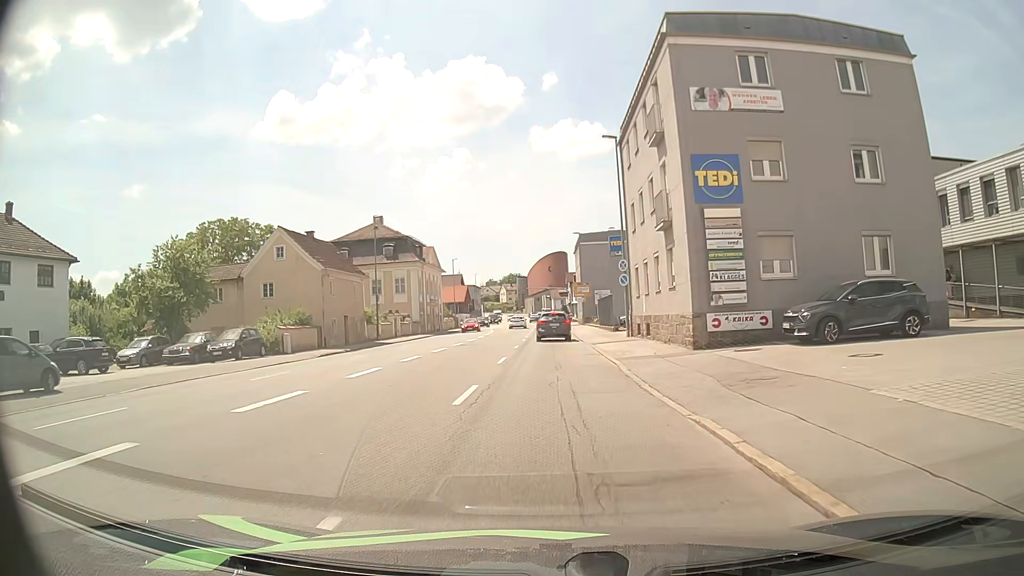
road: tertiary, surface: asphalt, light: Day
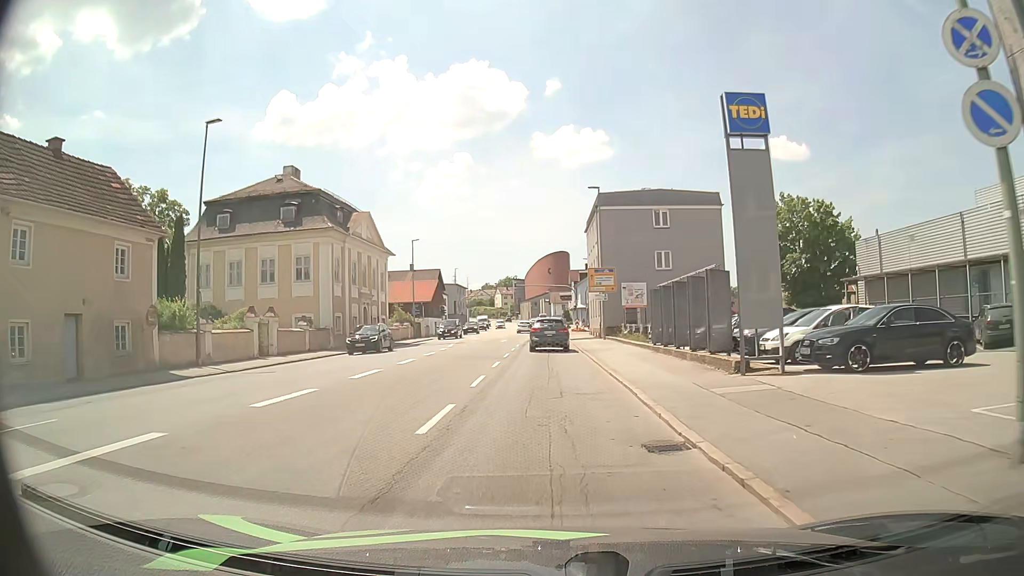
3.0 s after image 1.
(+0.2, +28.8) m; 0°
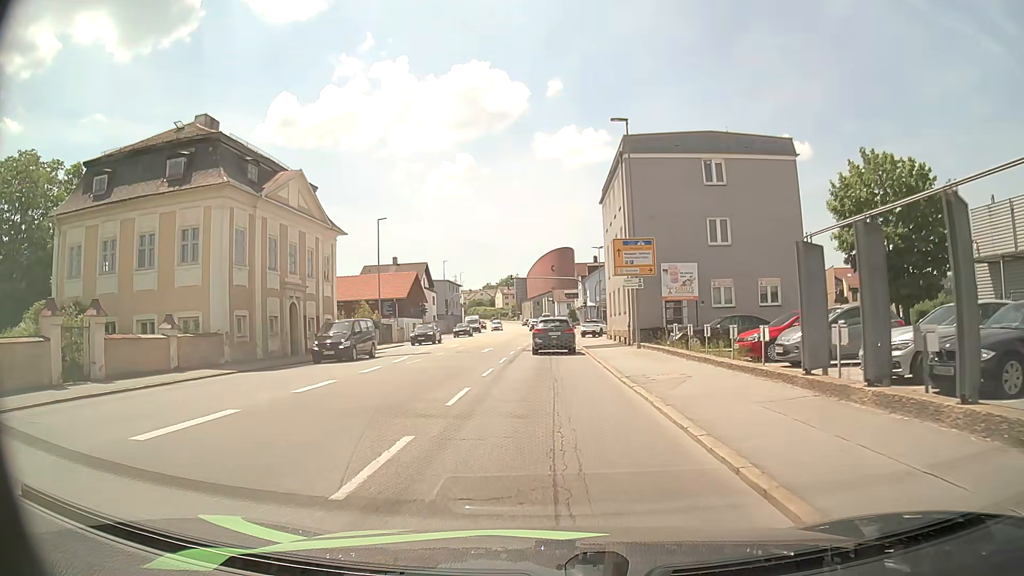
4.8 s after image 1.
(0.0, +15.4) m; 0°
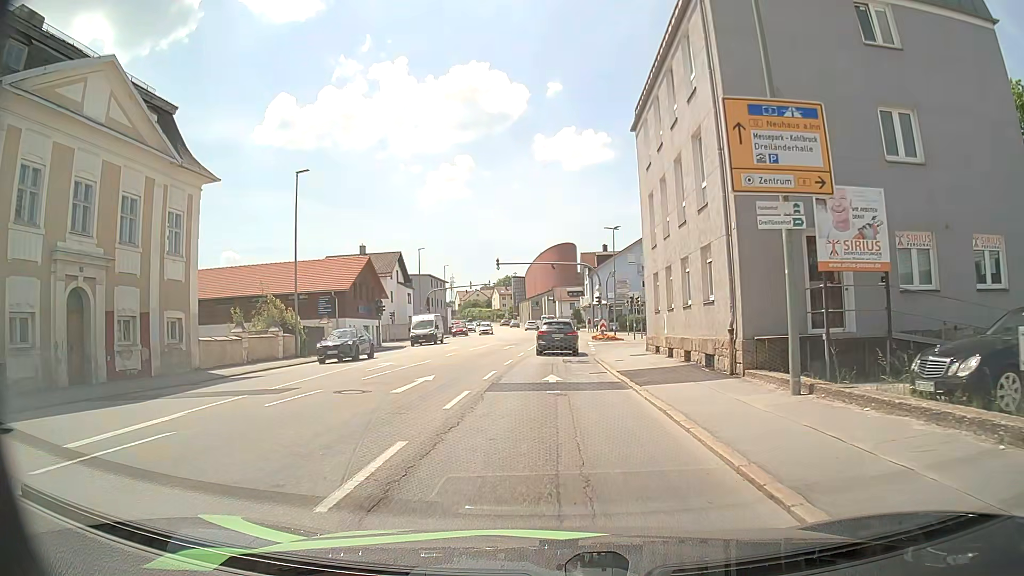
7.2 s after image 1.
(-0.3, +18.5) m; -1°
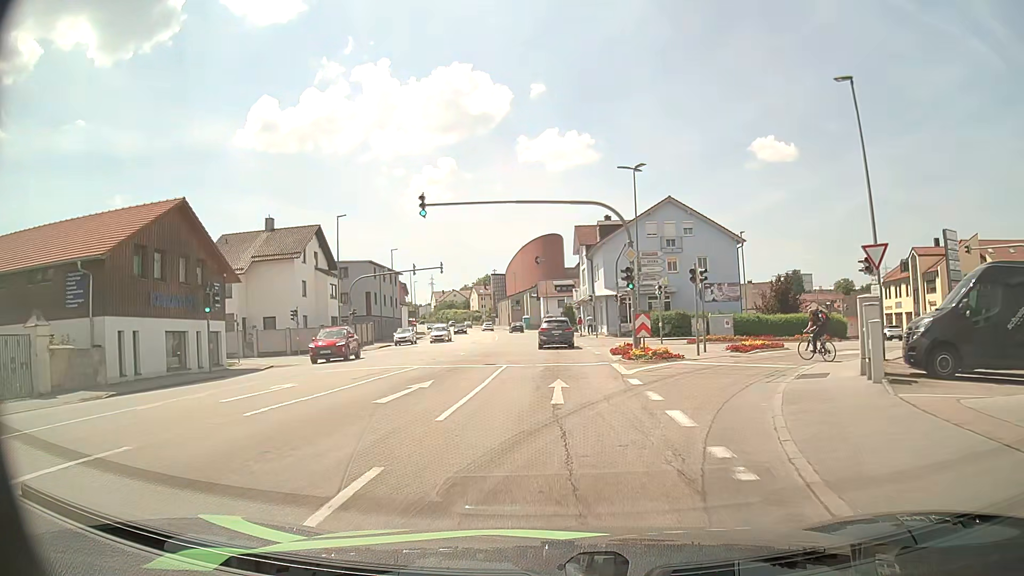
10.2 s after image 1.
(+0.1, +26.0) m; +1°
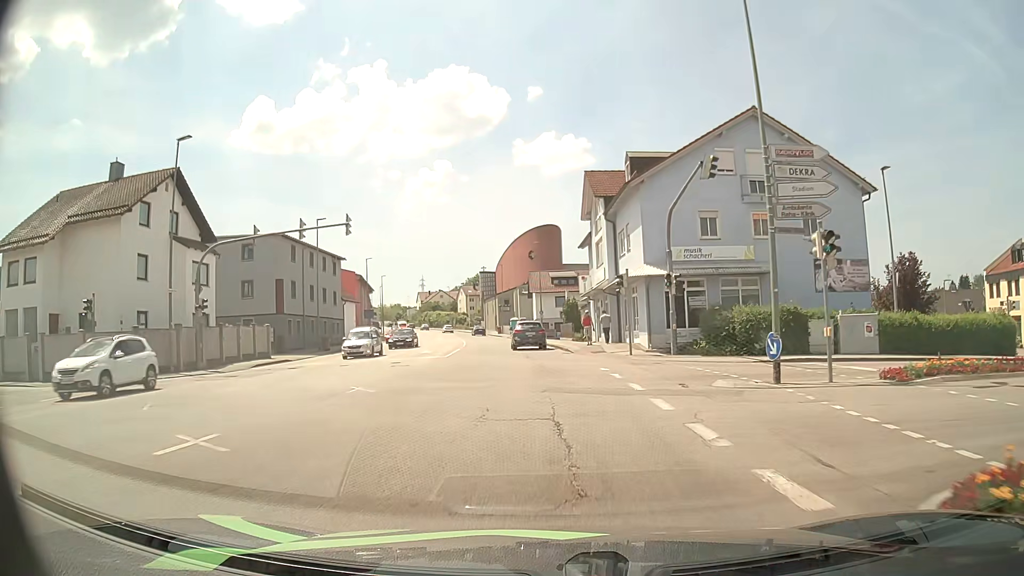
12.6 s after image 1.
(0.0, +24.4) m; 0°
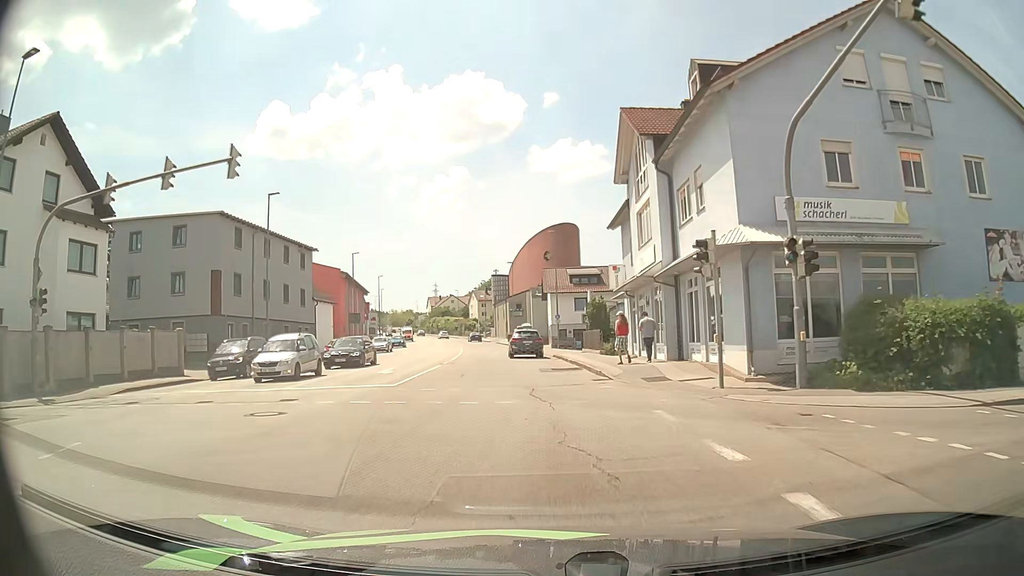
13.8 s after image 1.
(-0.1, +12.8) m; -1°
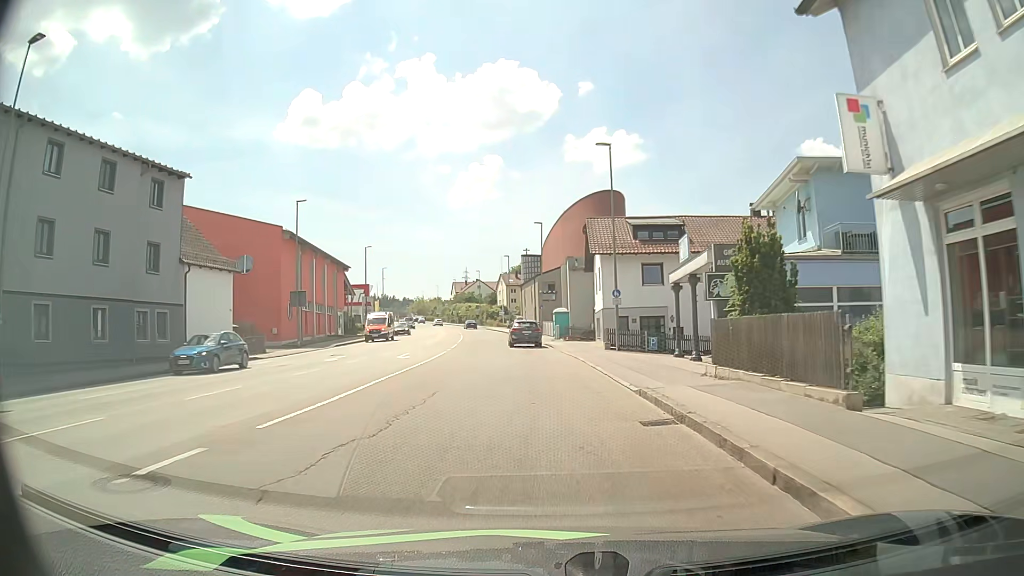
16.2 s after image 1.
(-0.7, +25.6) m; -2°
(0, +10) (-1, +20) (-1, +30) (-2, +40) (-3, +50) (-4, +60) (-6, +70) (-7, +80) (-9, +89) (-11, +99) m
